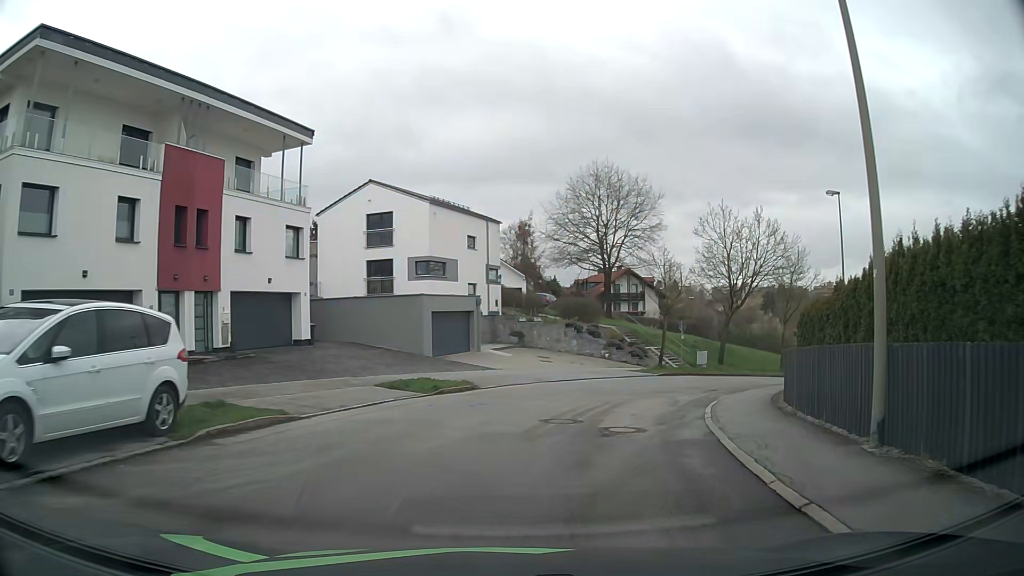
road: residential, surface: asphalt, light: Day
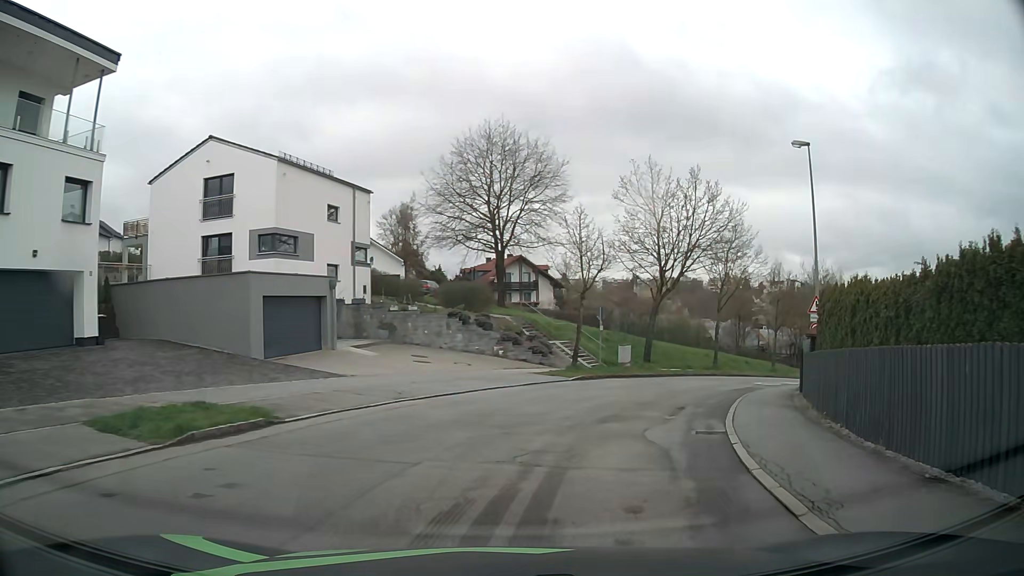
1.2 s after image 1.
(+0.8, +8.7) m; +10°
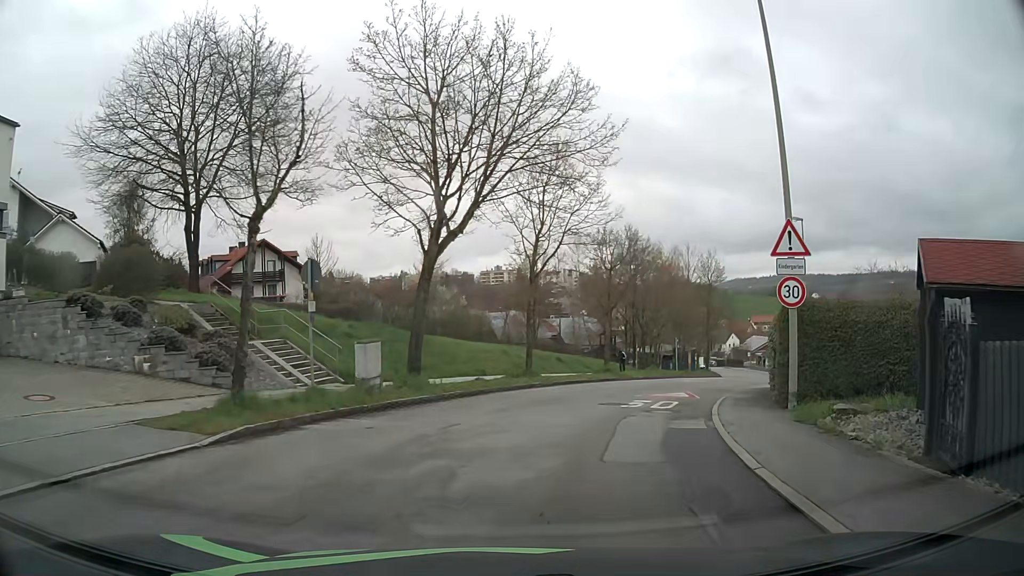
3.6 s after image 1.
(+2.6, +15.4) m; +19°
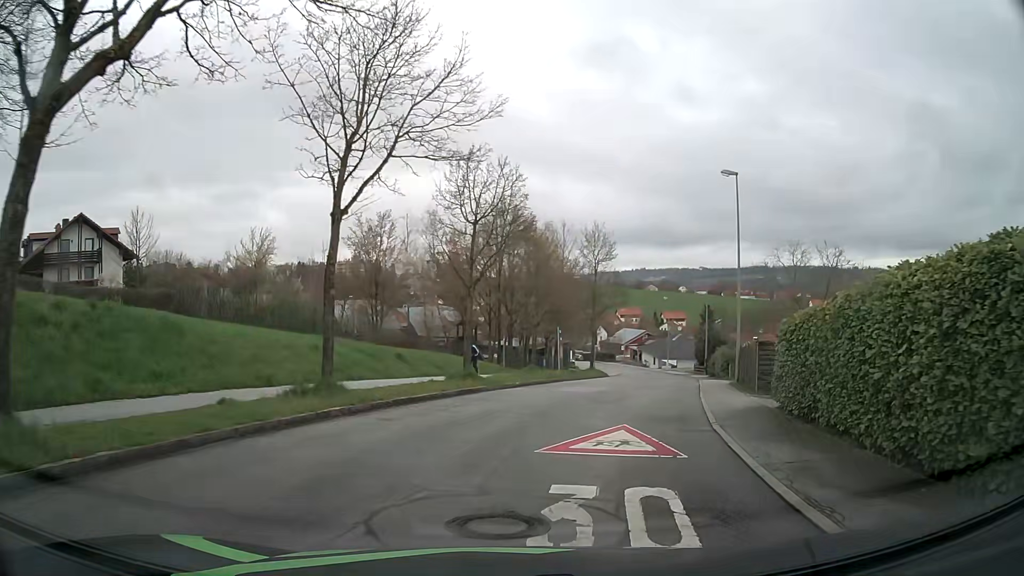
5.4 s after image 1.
(+1.2, +11.2) m; +12°
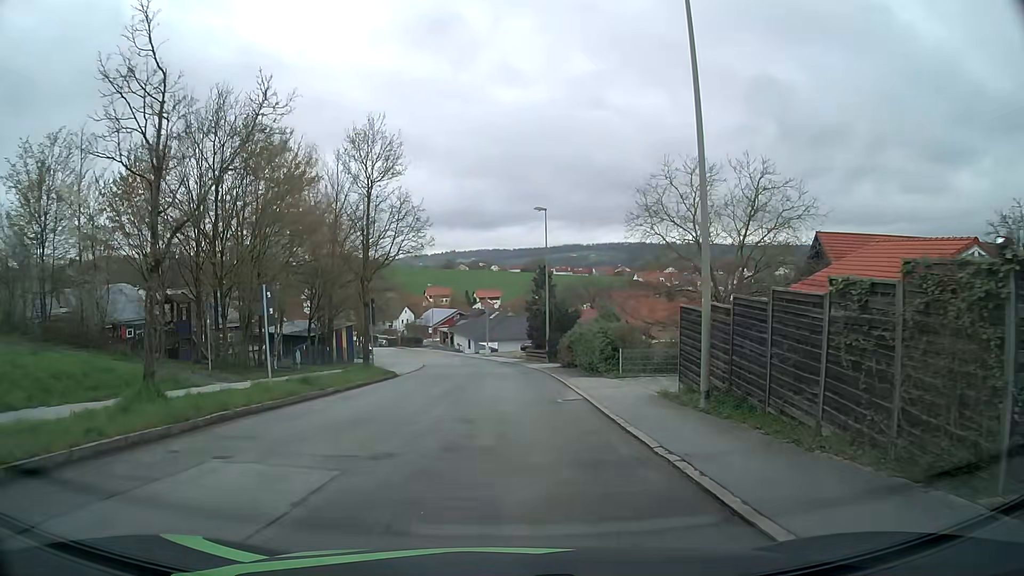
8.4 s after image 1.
(+3.7, +19.7) m; +17°
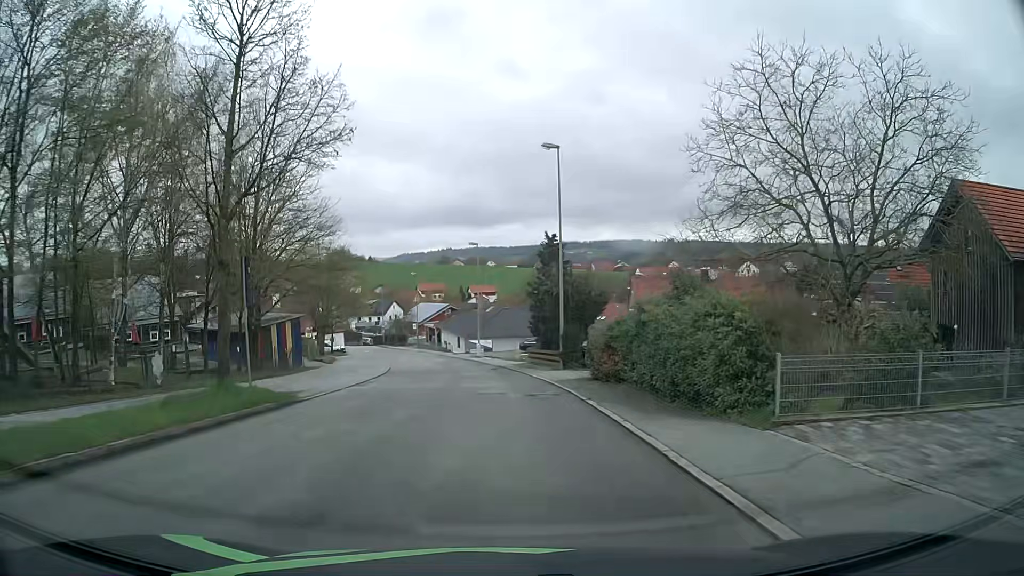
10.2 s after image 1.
(+0.1, +14.0) m; 0°
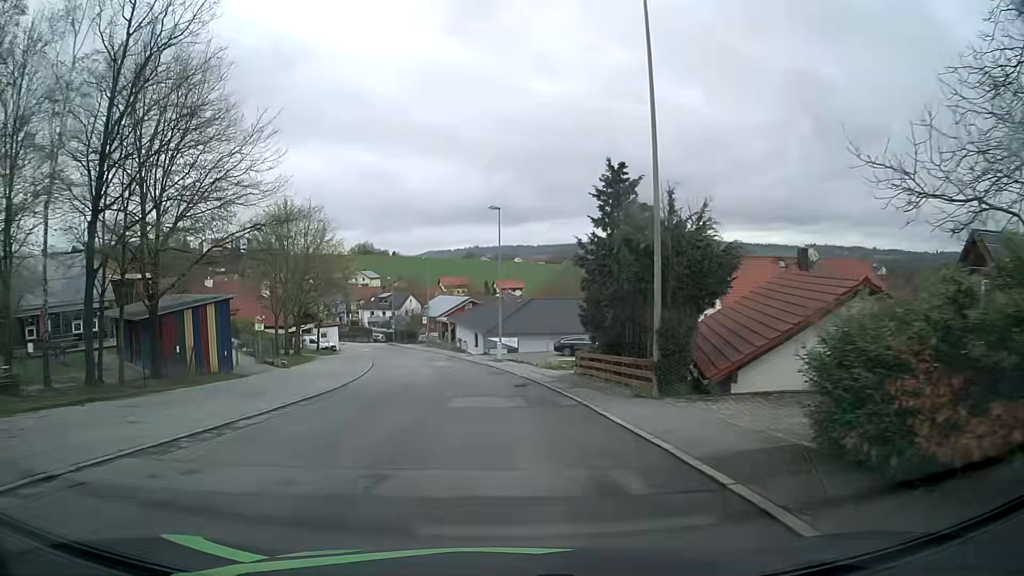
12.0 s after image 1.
(-0.1, +15.2) m; -2°
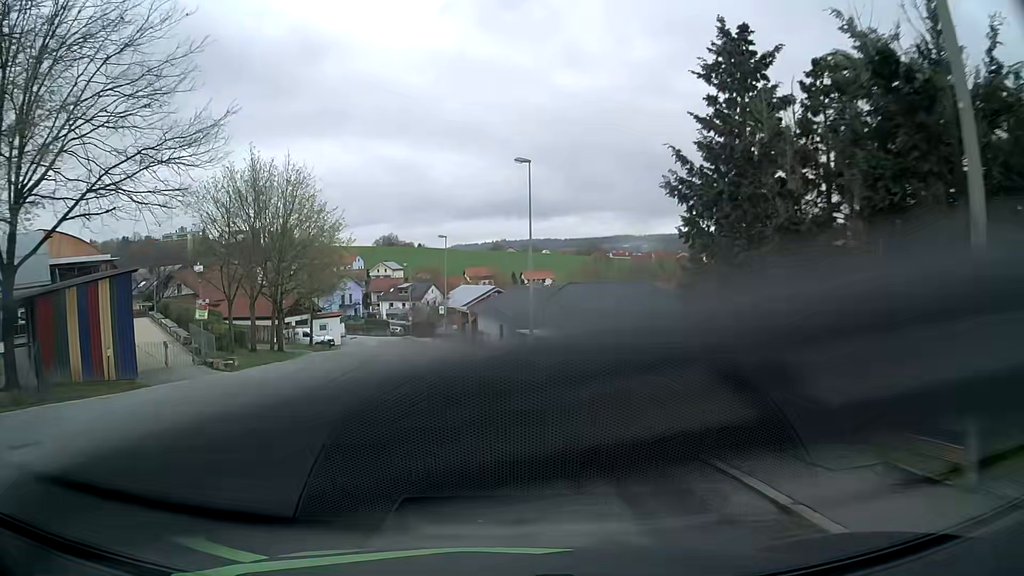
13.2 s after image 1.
(-0.1, +10.3) m; -2°
(0, +10) (-1, +20) (-2, +30) (-3, +40) (-5, +50) (-8, +59) (-11, +69) (-13, +79) (-15, +88) (-16, +98) m
